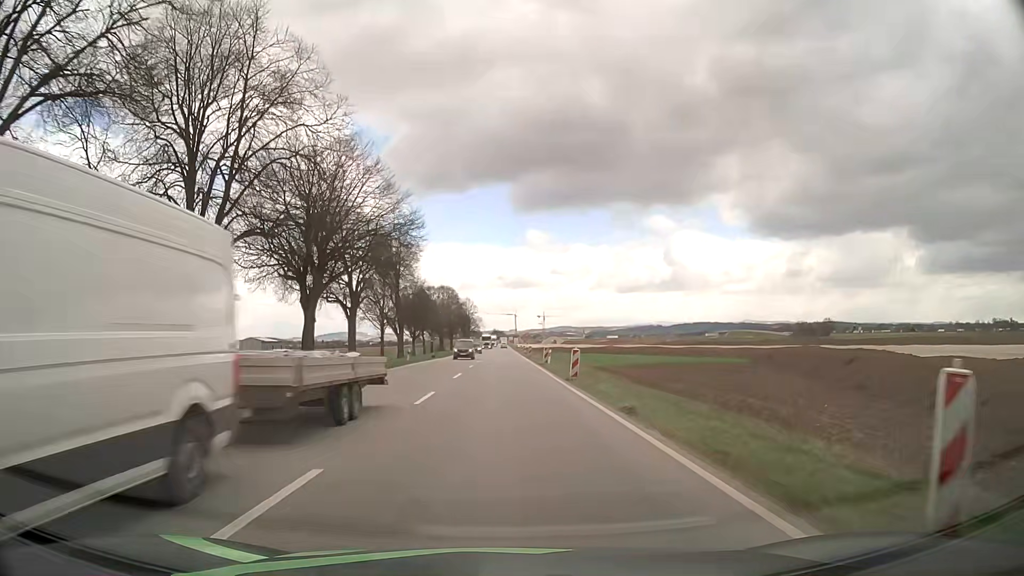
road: unclassified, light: Day
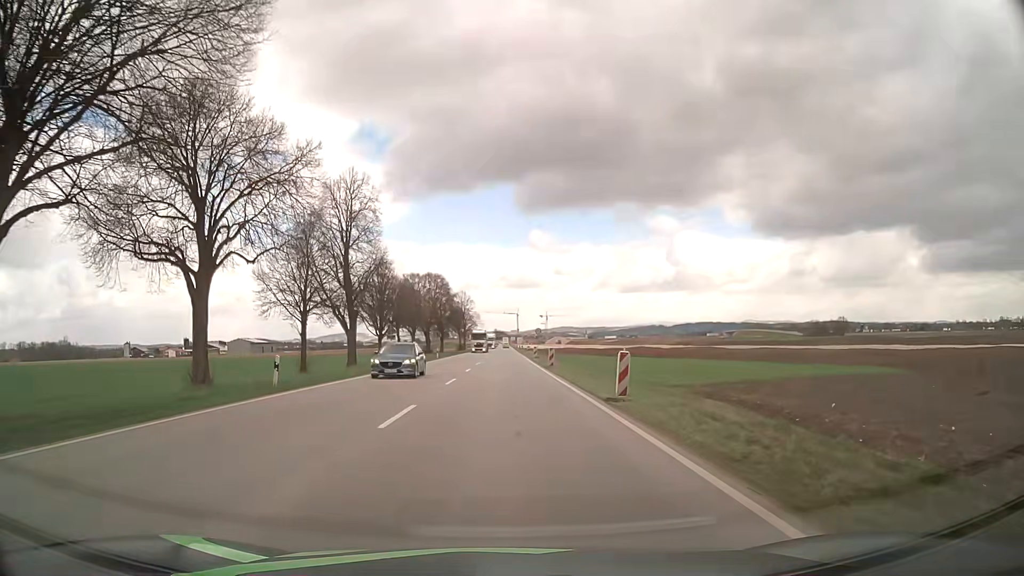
(0.0, +28.4) m; +1°
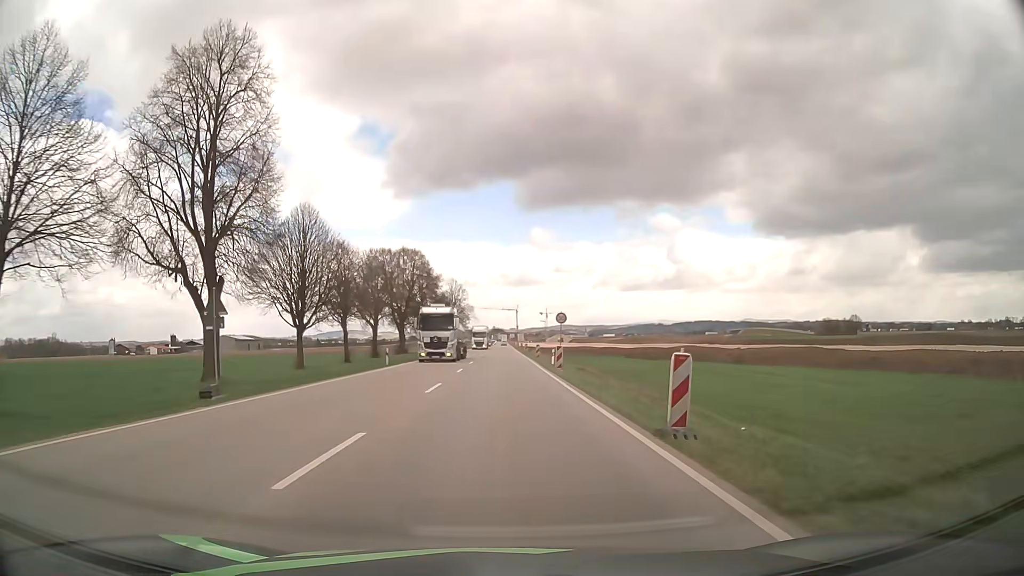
(-0.4, +28.4) m; -1°
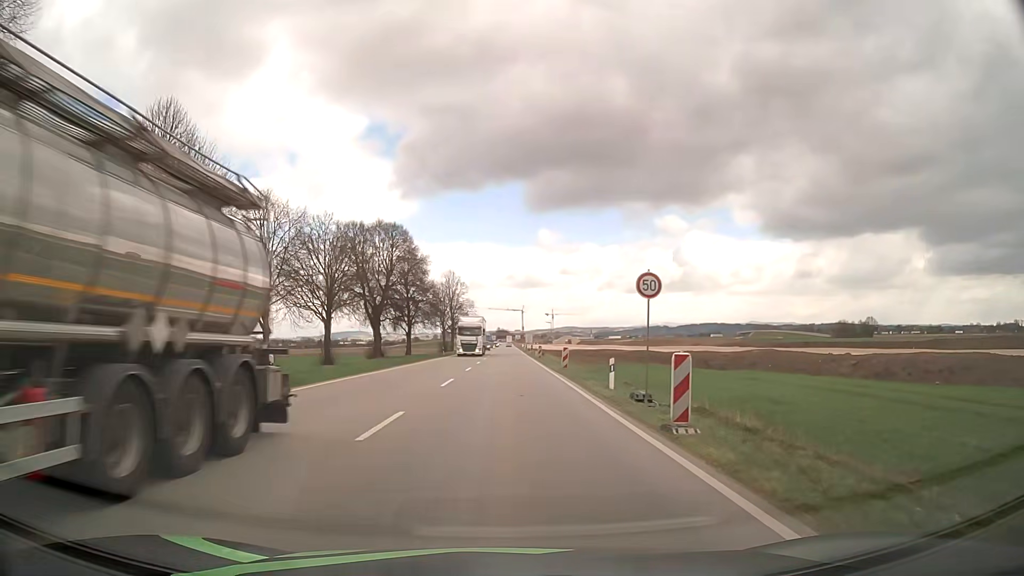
(-0.1, +21.1) m; 0°
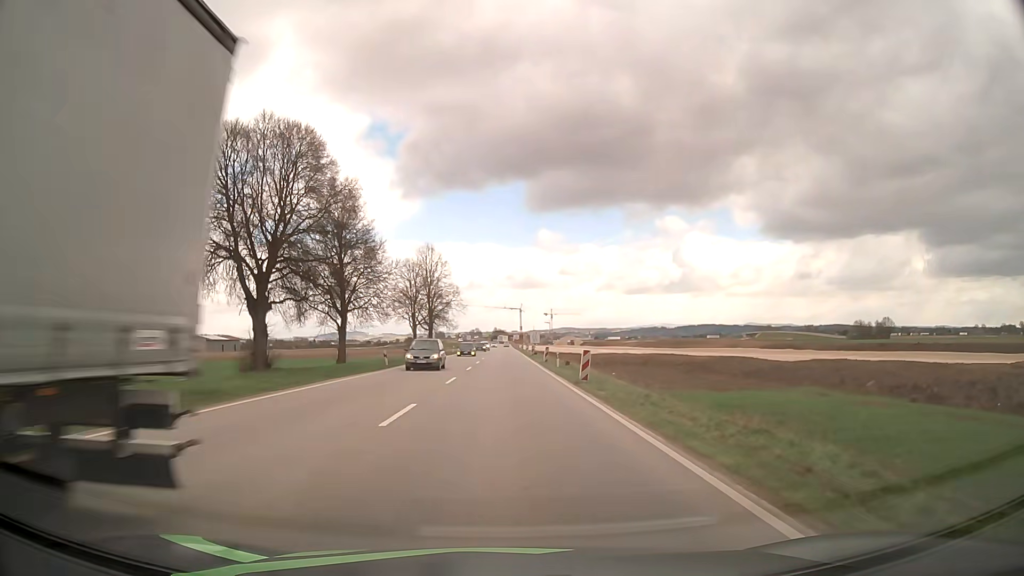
(+0.1, +34.0) m; 0°
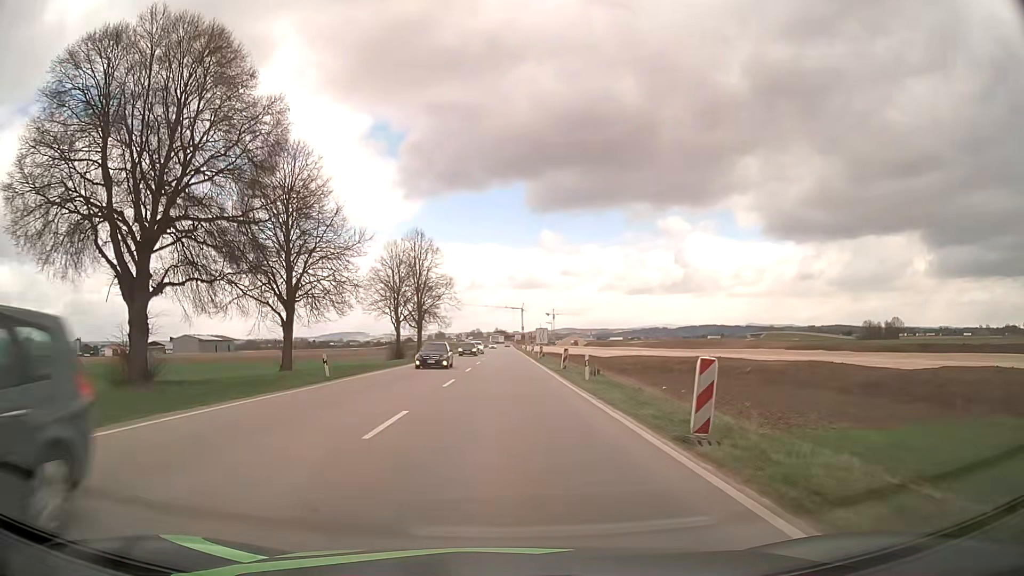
(0.0, +13.7) m; 0°
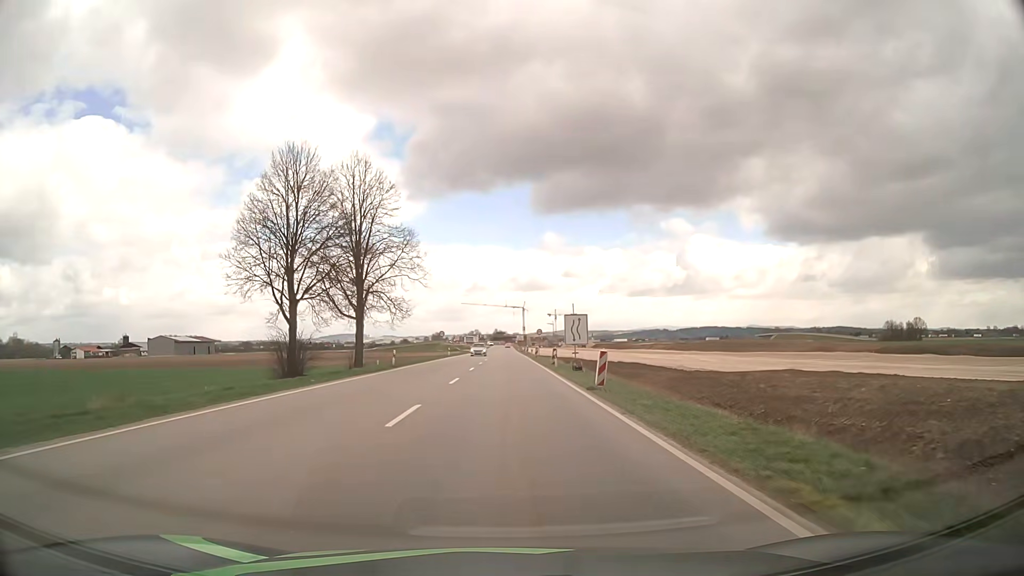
(0.0, +34.5) m; 0°
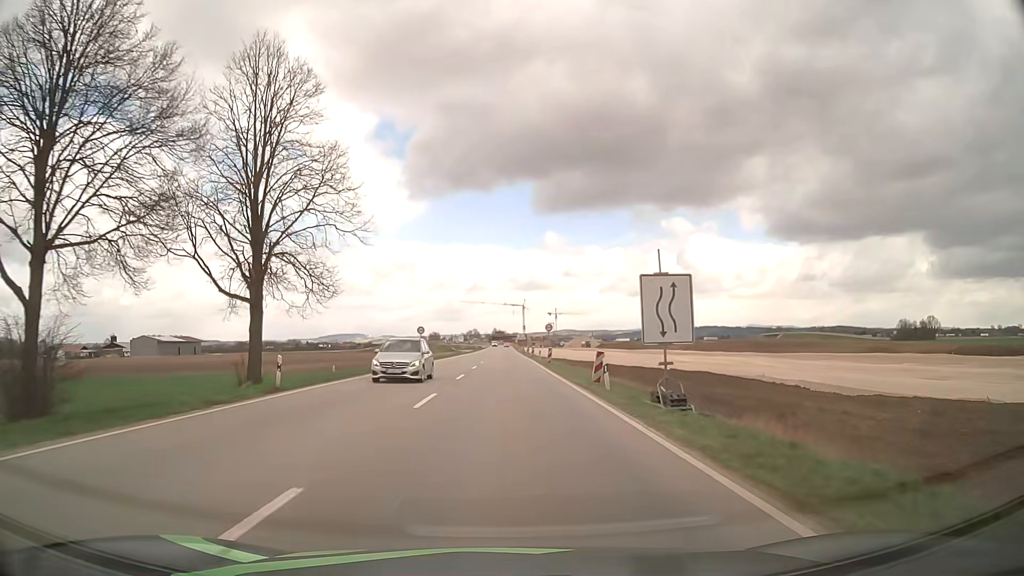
(0.0, +20.9) m; 0°
(0, +10) (0, +20) (0, +30) (0, +40) (0, +50) (0, +60) (0, +70) (0, +80) (0, +90) (0, +100) m
